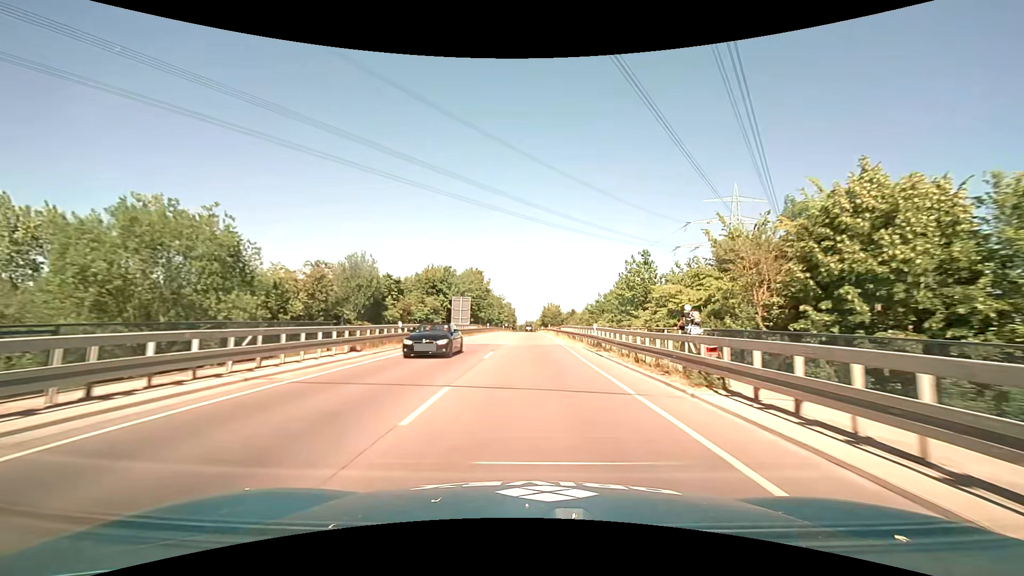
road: primary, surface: asphalt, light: Day
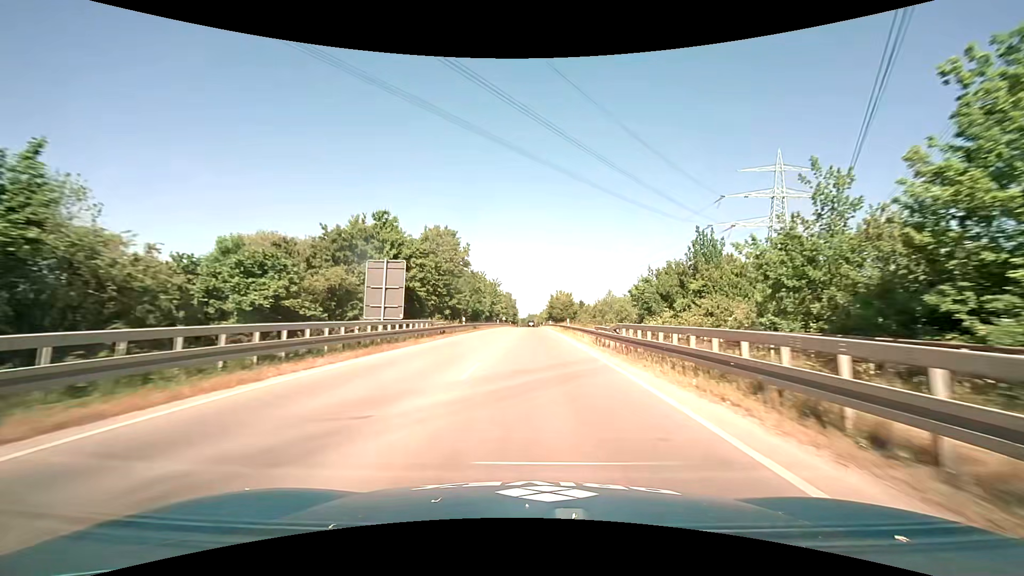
(-0.1, +32.3) m; 0°
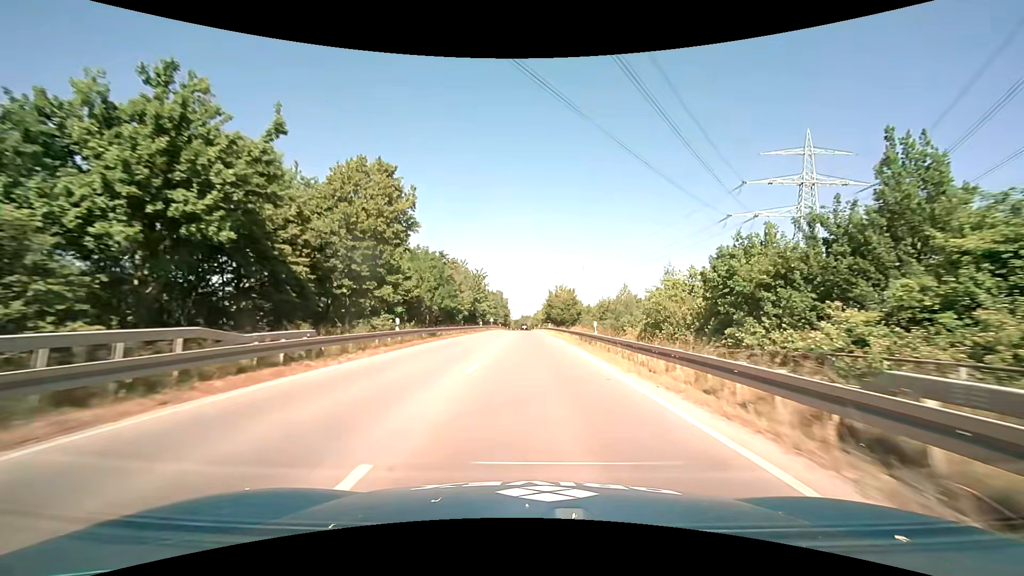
(0.0, +21.8) m; 0°
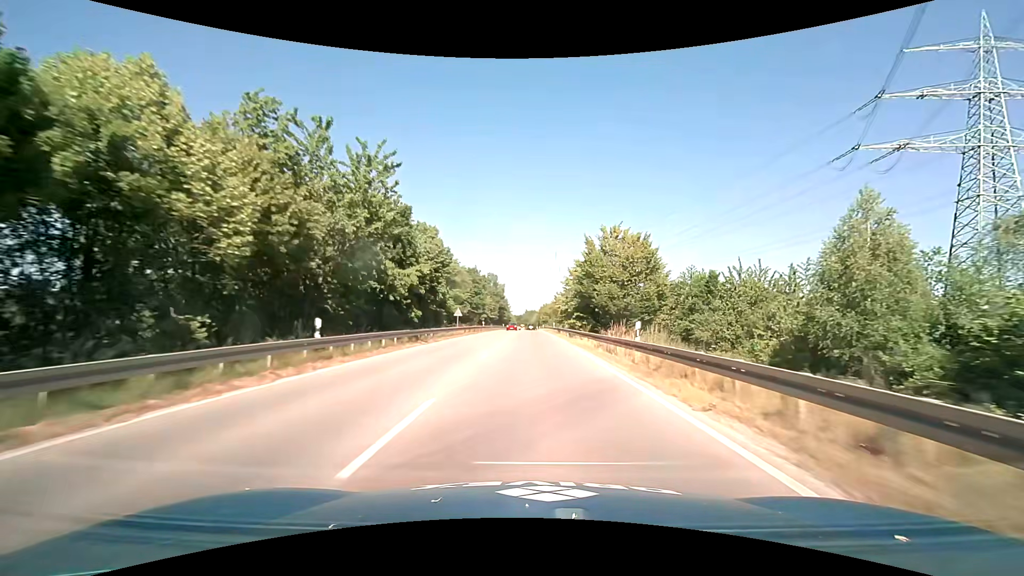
(+0.1, +55.5) m; 0°
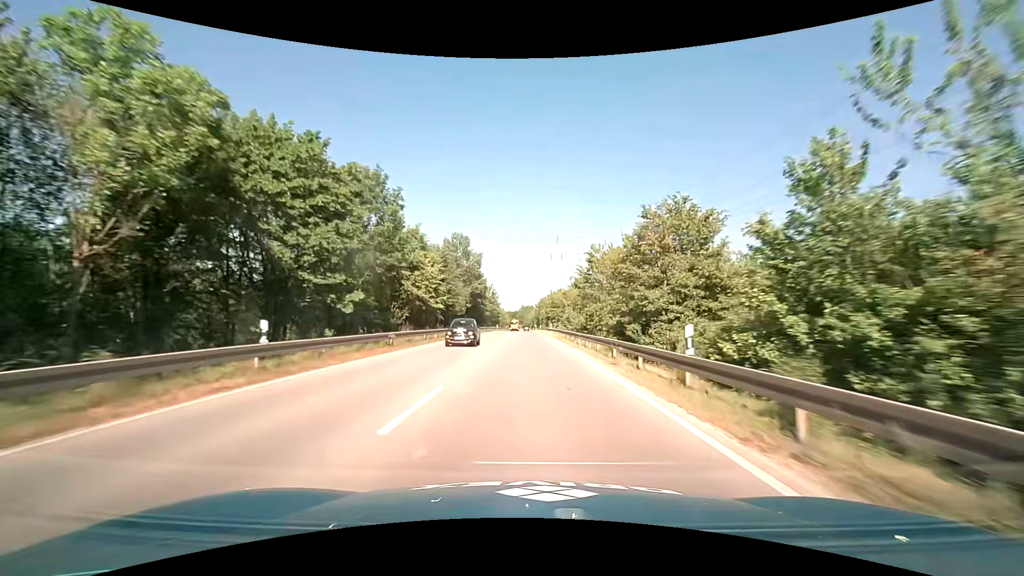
(+0.1, +57.3) m; 0°
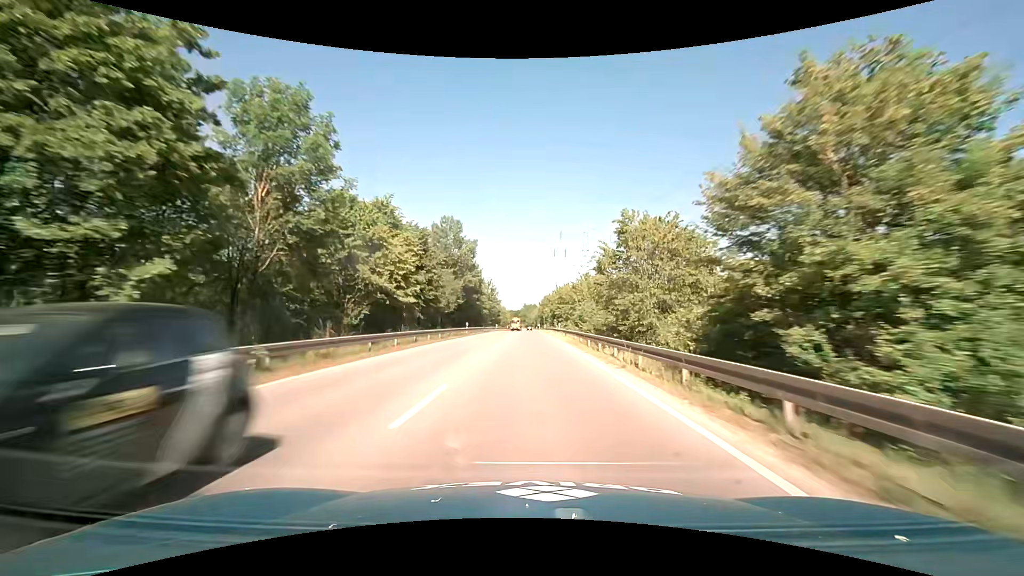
(0.0, +11.7) m; 0°
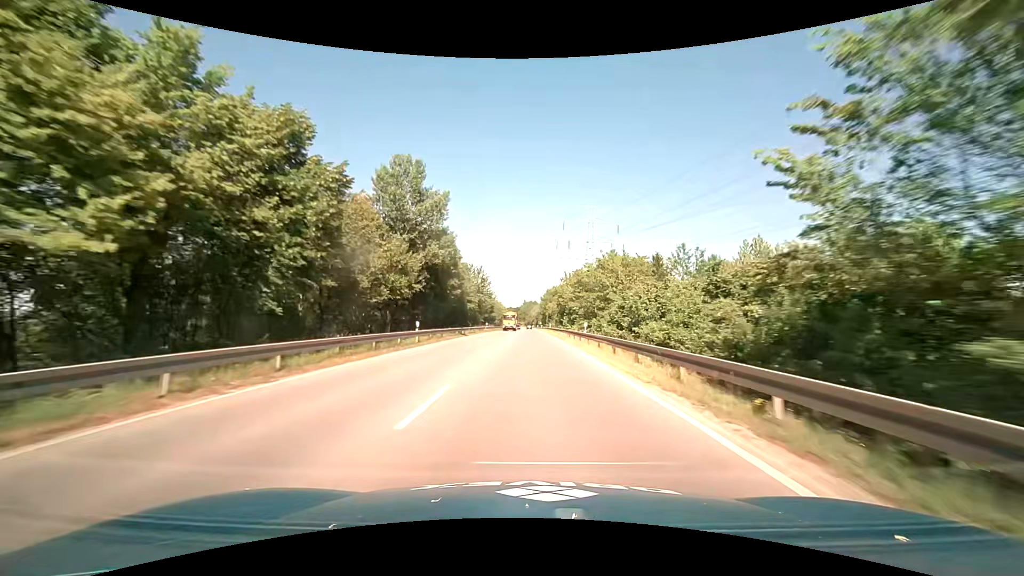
(-0.1, +23.7) m; 0°
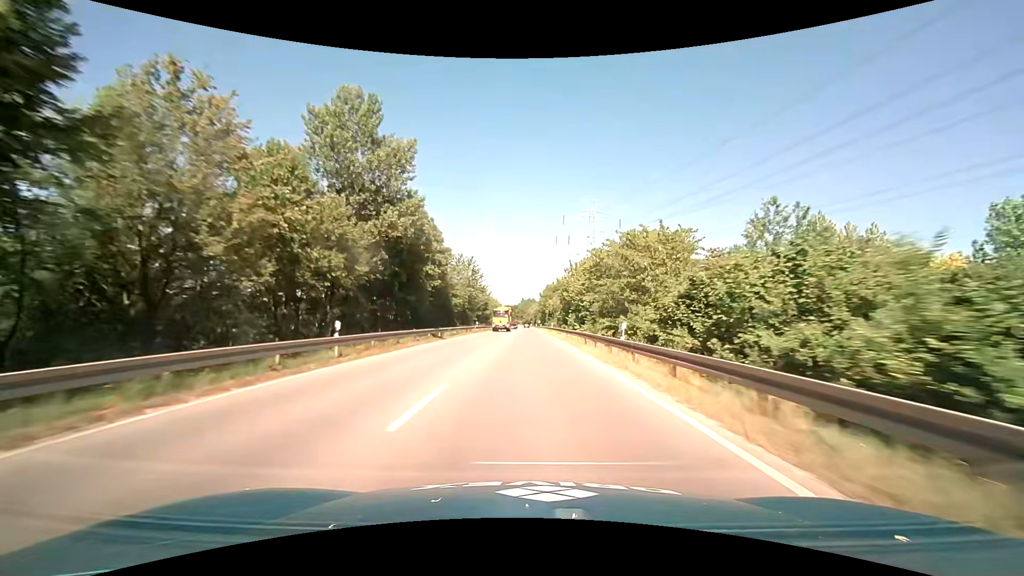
(0.0, +11.9) m; 0°
(0, +10) (0, +20) (0, +30) (0, +40) (0, +50) (0, +60) (0, +70) (0, +80) (-1, +90) (-1, +100) m
